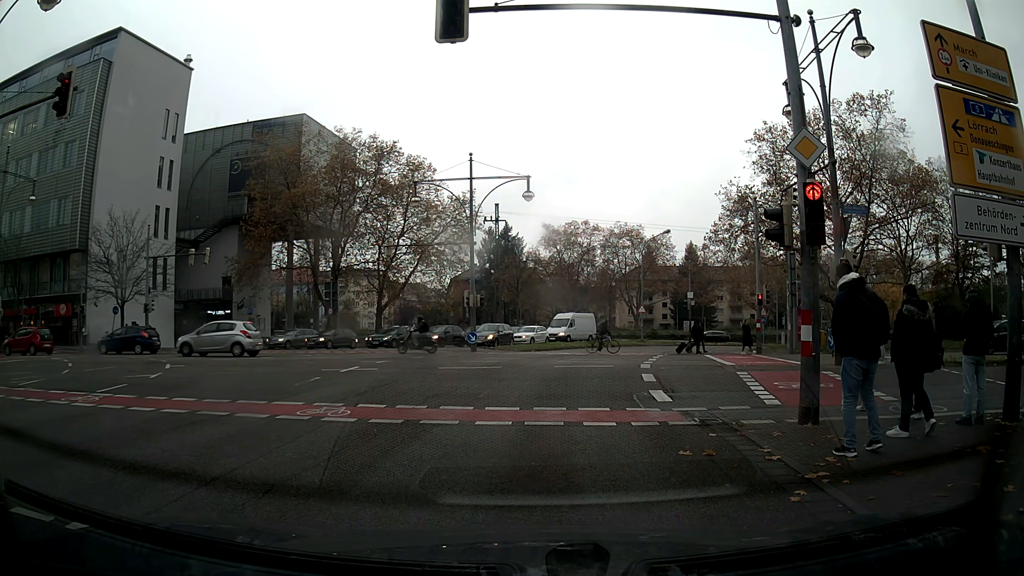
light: Day
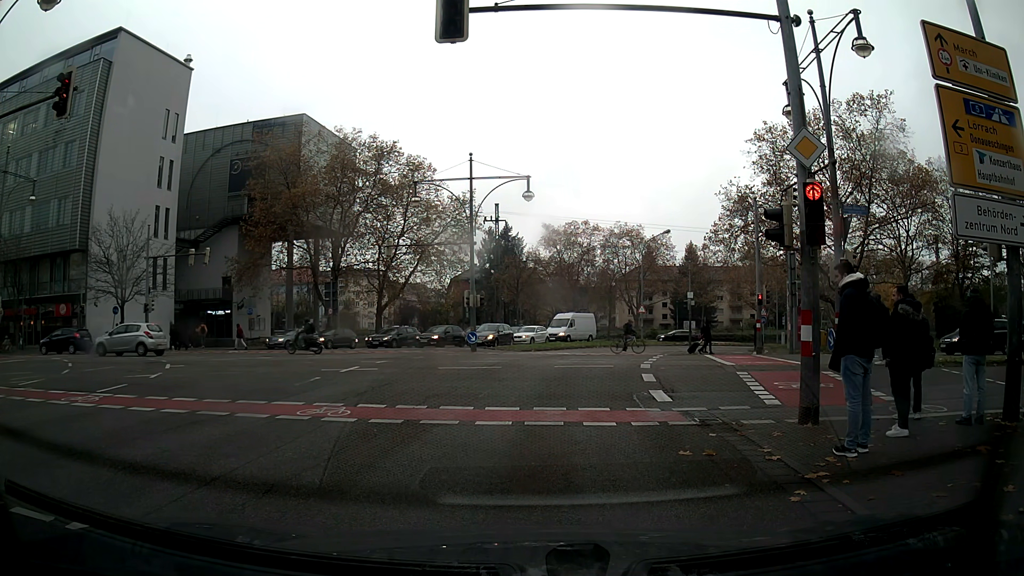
(0.0, 0.0) m; 0°
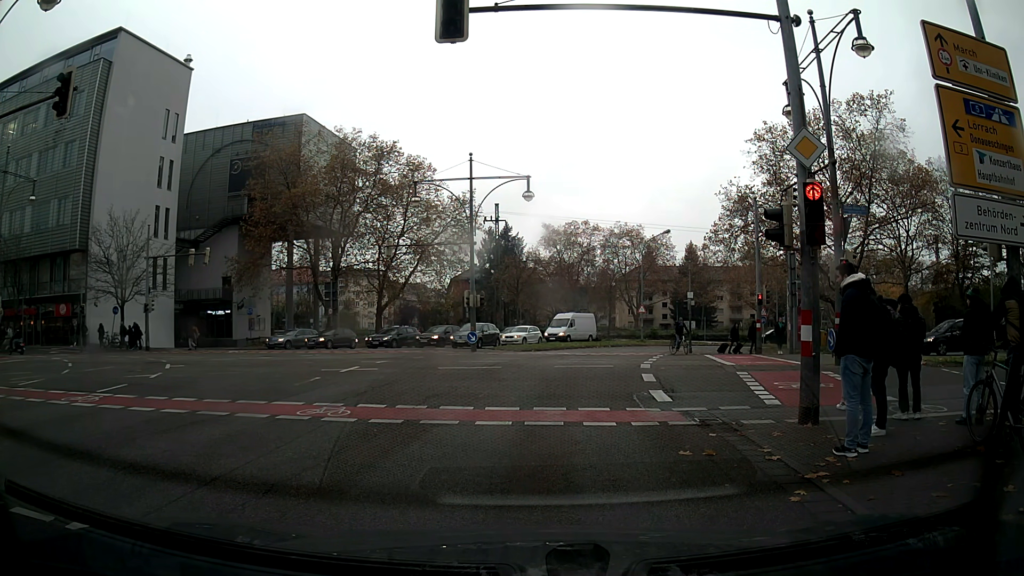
(0.0, 0.0) m; 0°
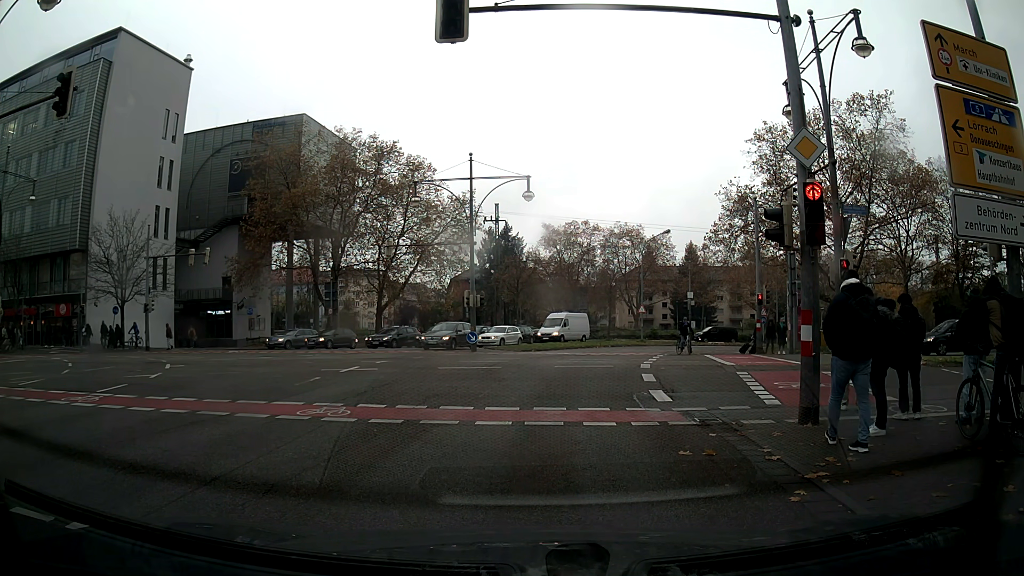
(0.0, 0.0) m; 0°
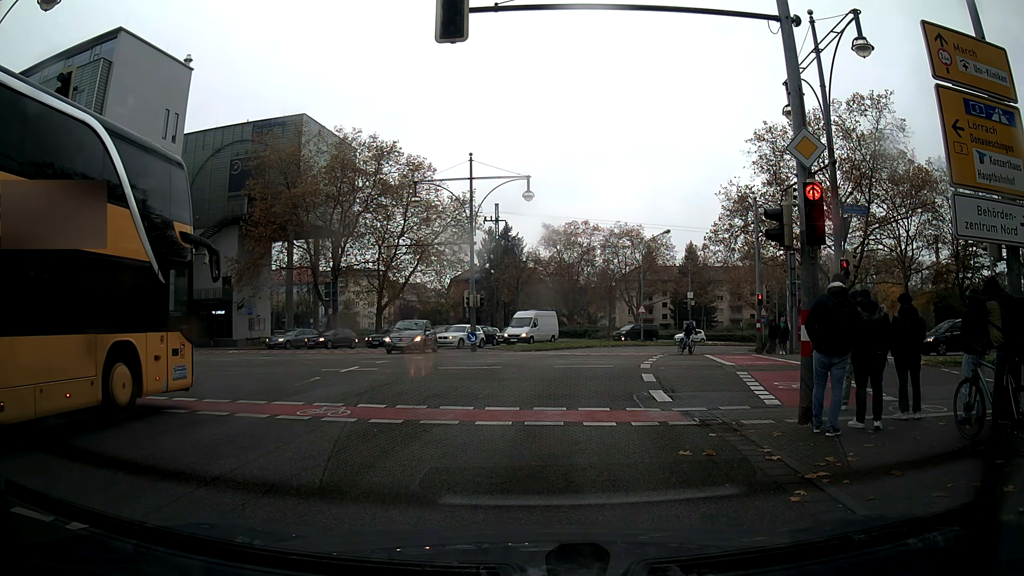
(0.0, 0.0) m; 0°
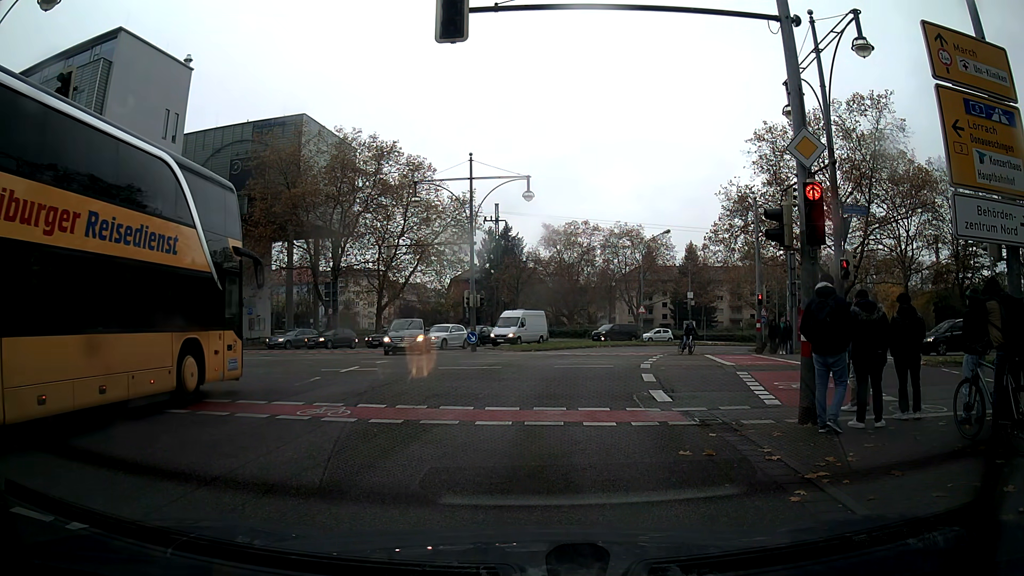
(0.0, 0.0) m; 0°
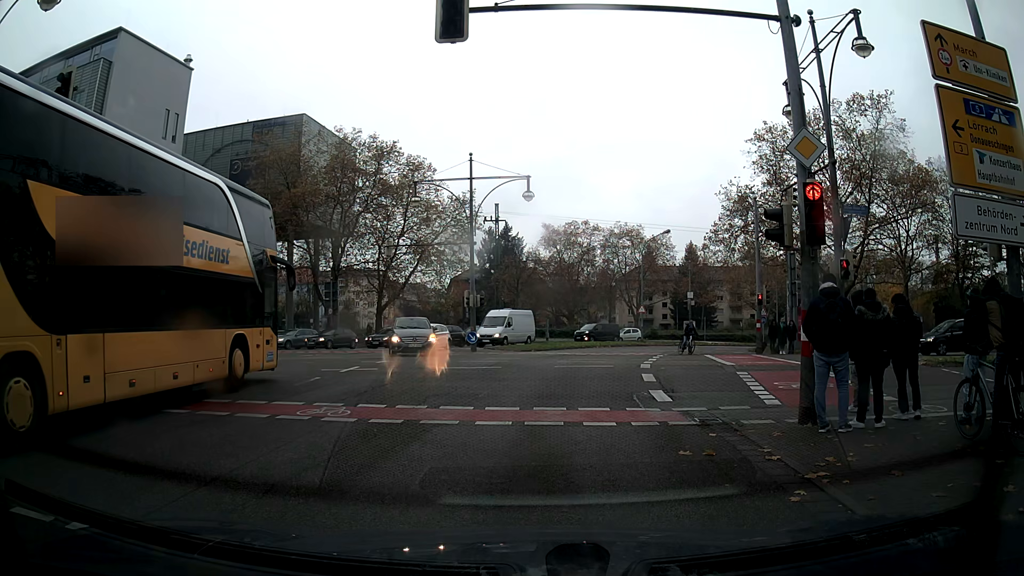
(0.0, 0.0) m; 0°
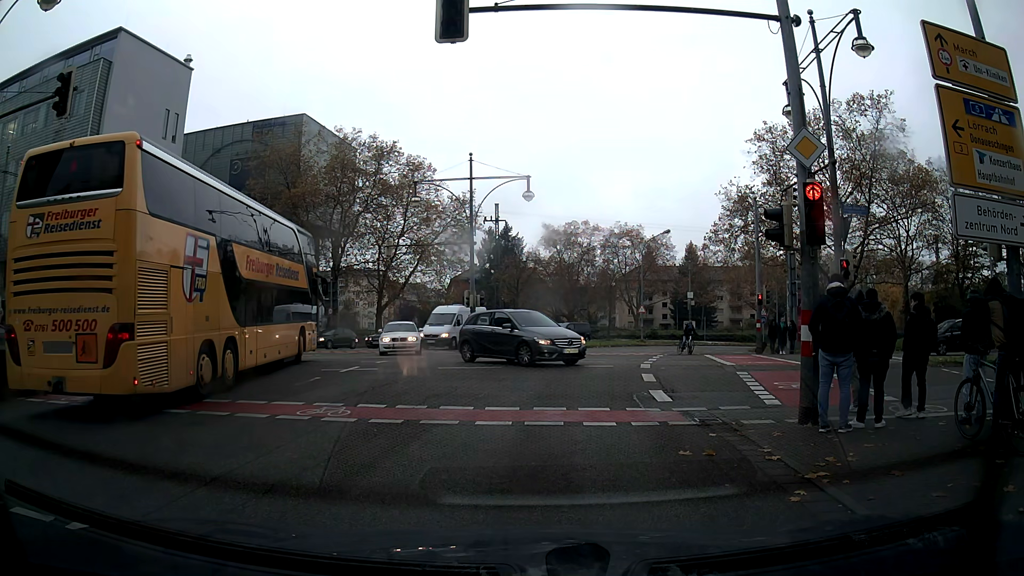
(0.0, 0.0) m; 0°
